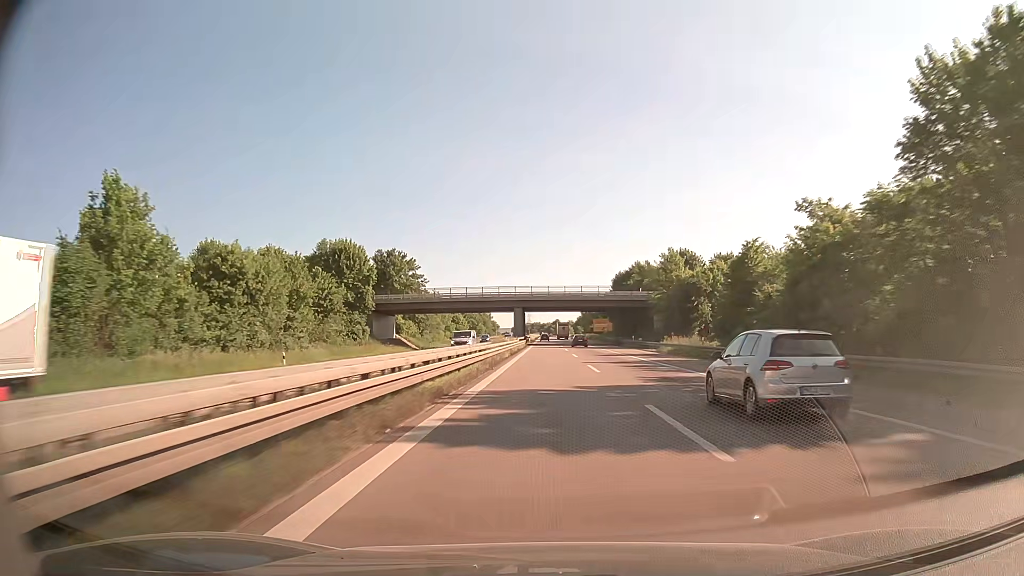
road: trunk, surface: asphalt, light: Day
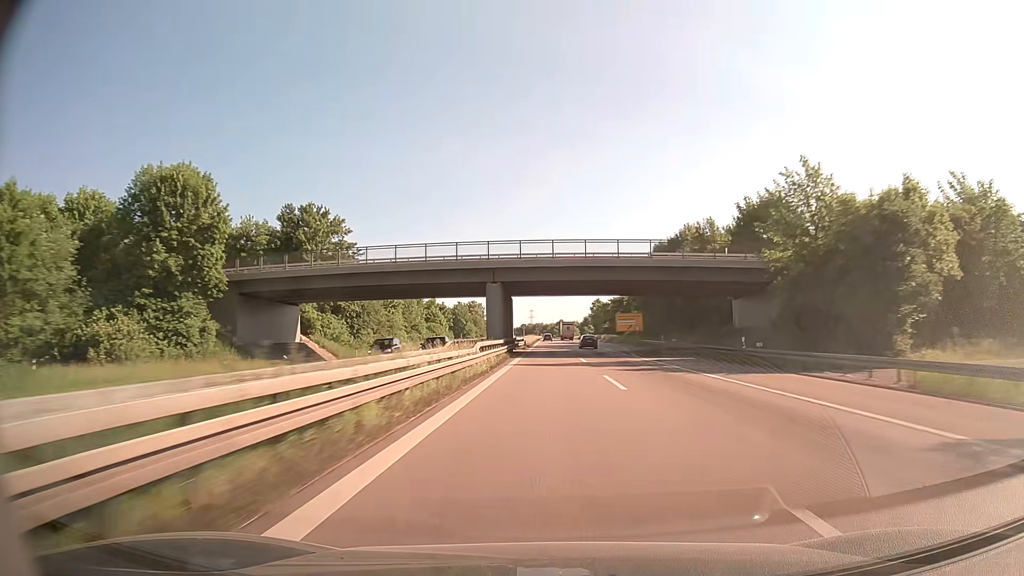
(0.0, +44.1) m; 0°
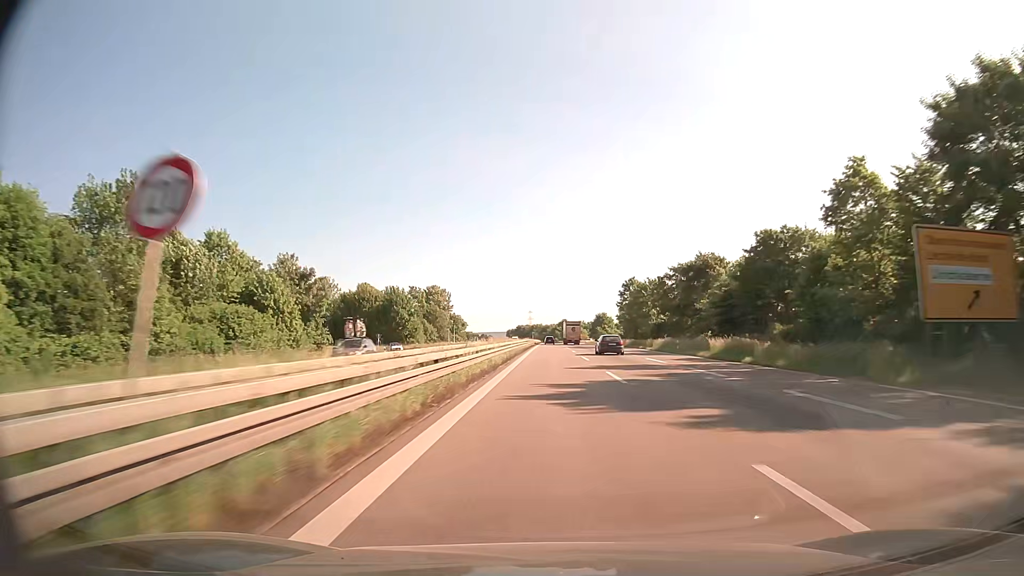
(-0.1, +87.9) m; 0°
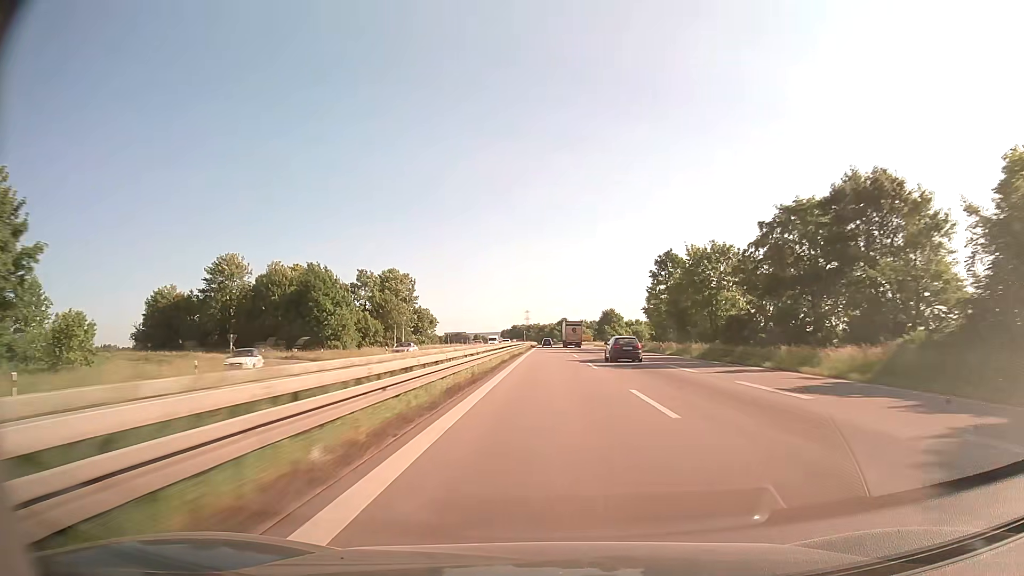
(+0.1, +43.6) m; 0°
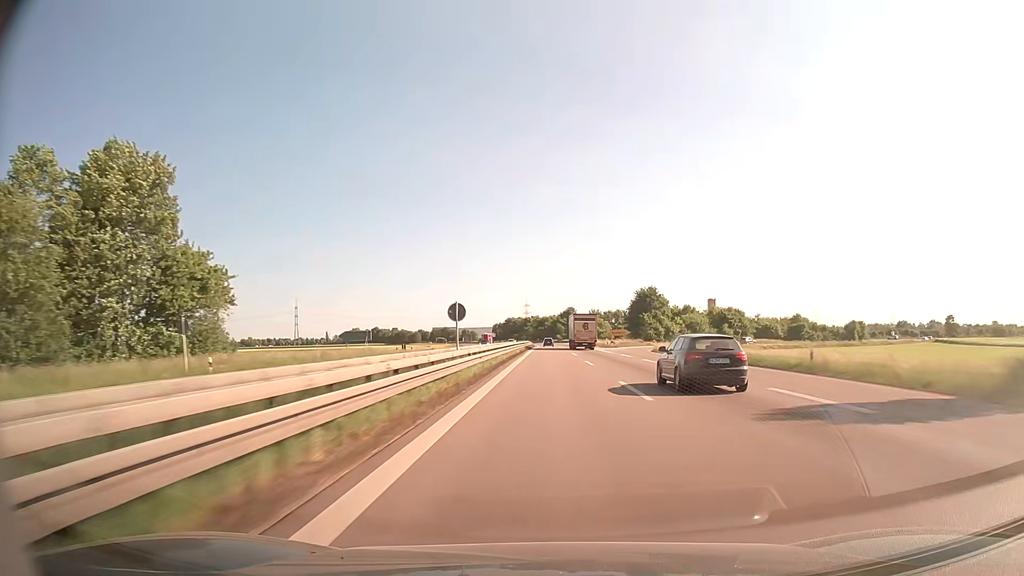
(-0.1, +86.7) m; 0°
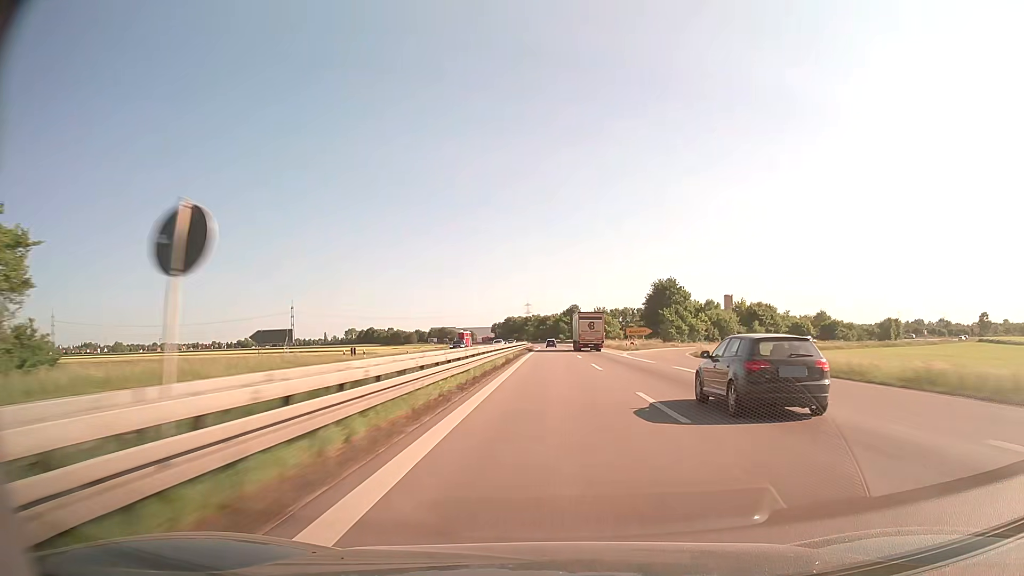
(0.0, +21.6) m; 0°
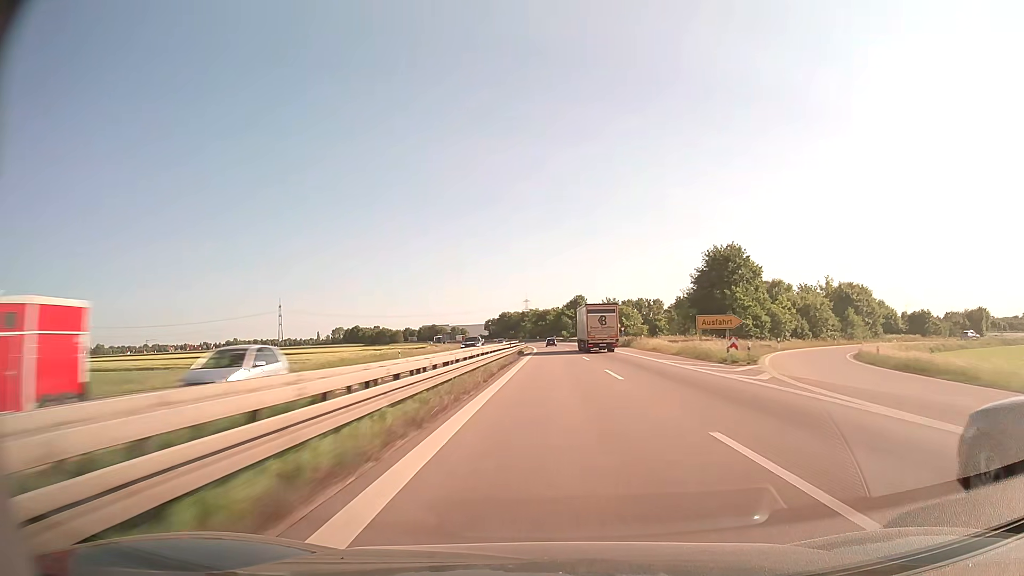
(-0.1, +43.0) m; 0°
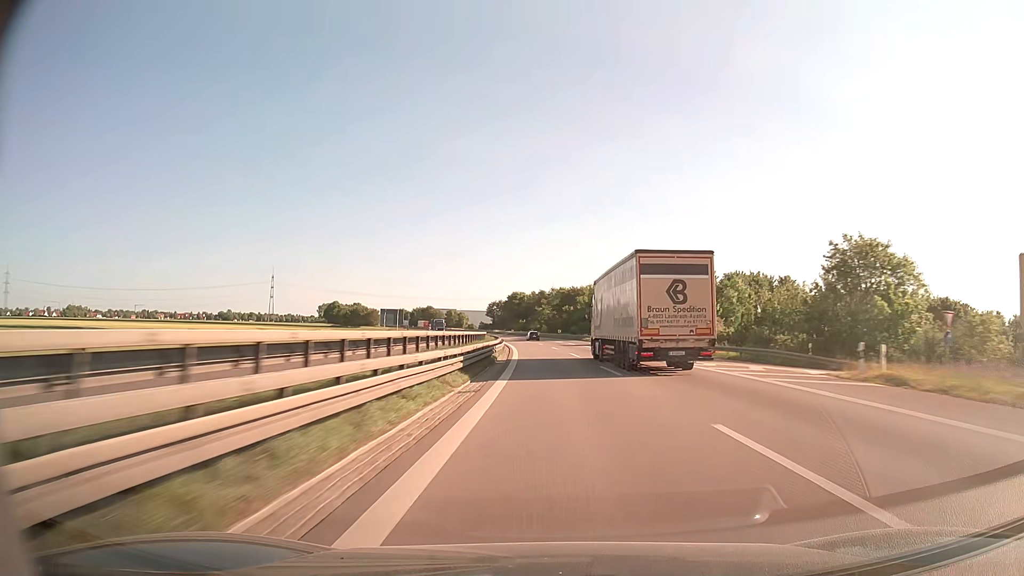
(-0.9, +107.3) m; -2°
(0, +10) (0, +20) (0, +30) (-1, +40) (-1, +50) (-1, +60) (-2, +70) (-3, +80) (-4, +90) (-5, +100) m
